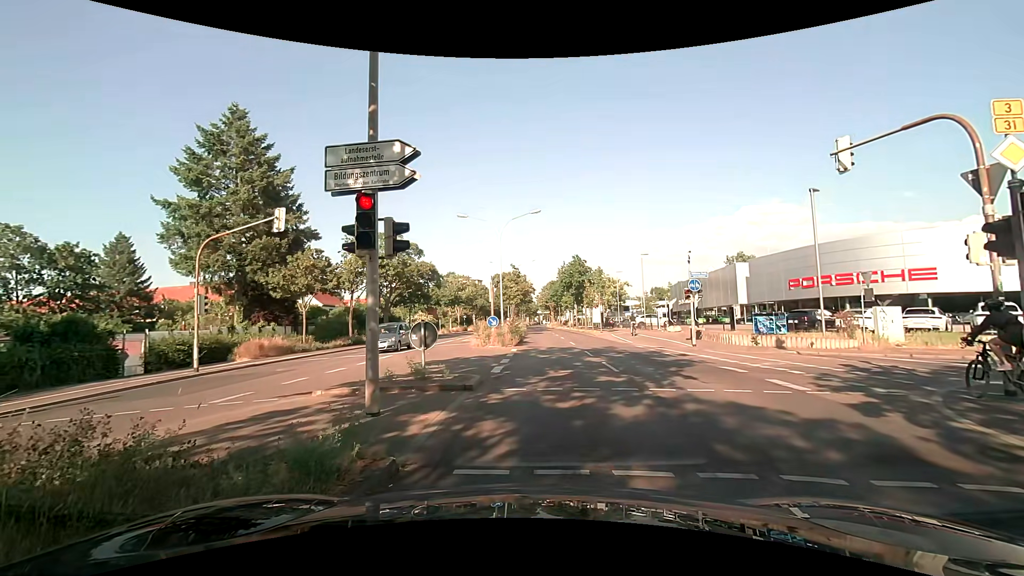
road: primary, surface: asphalt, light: Day
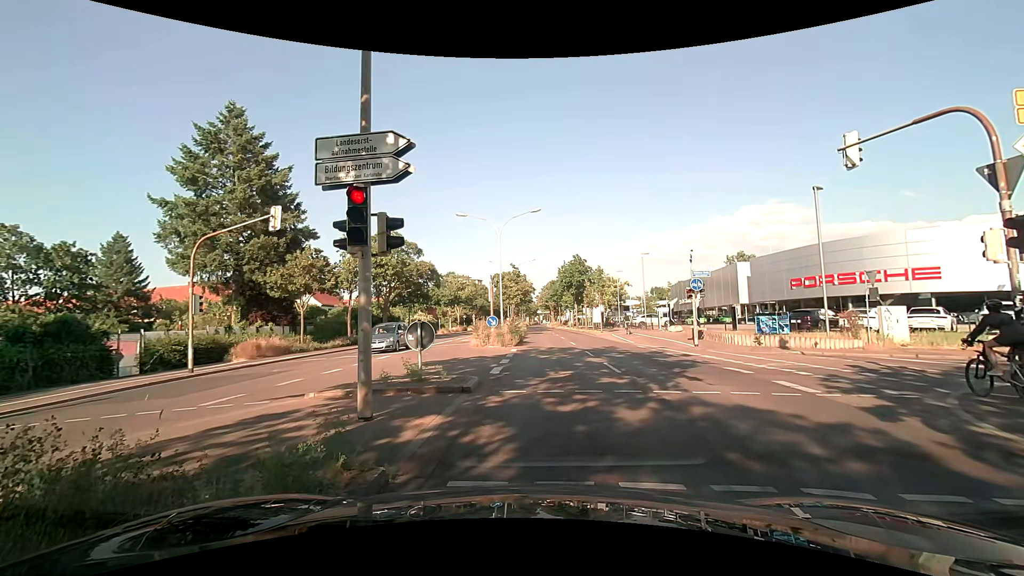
(0.0, +0.3) m; 0°
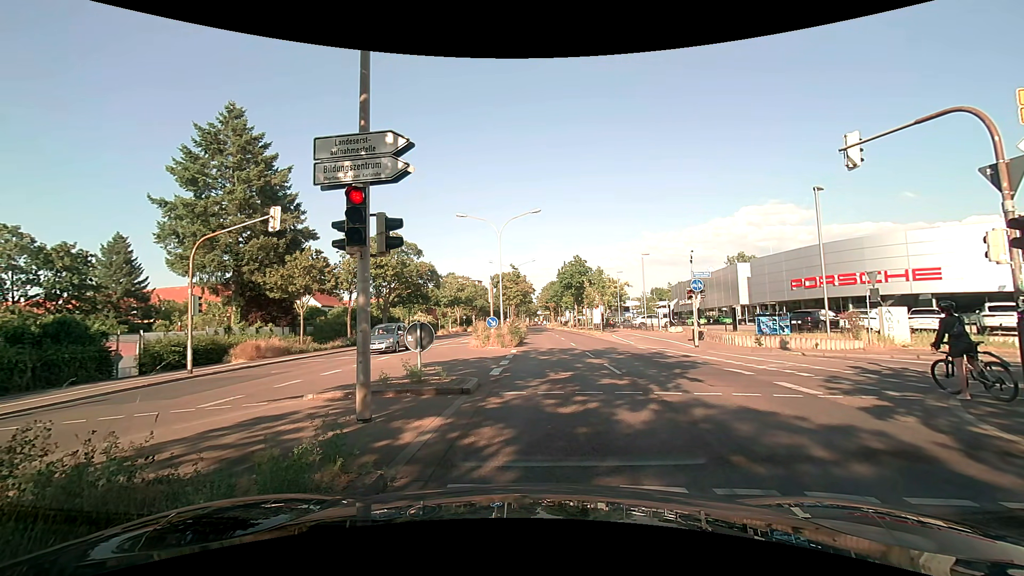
(0.0, +0.2) m; 0°
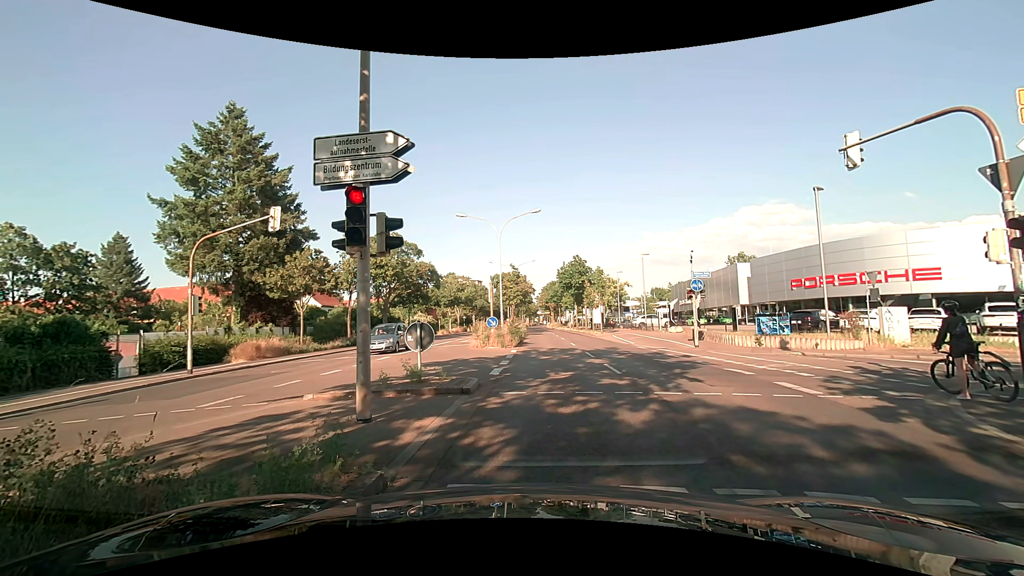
(0.0, 0.0) m; 0°
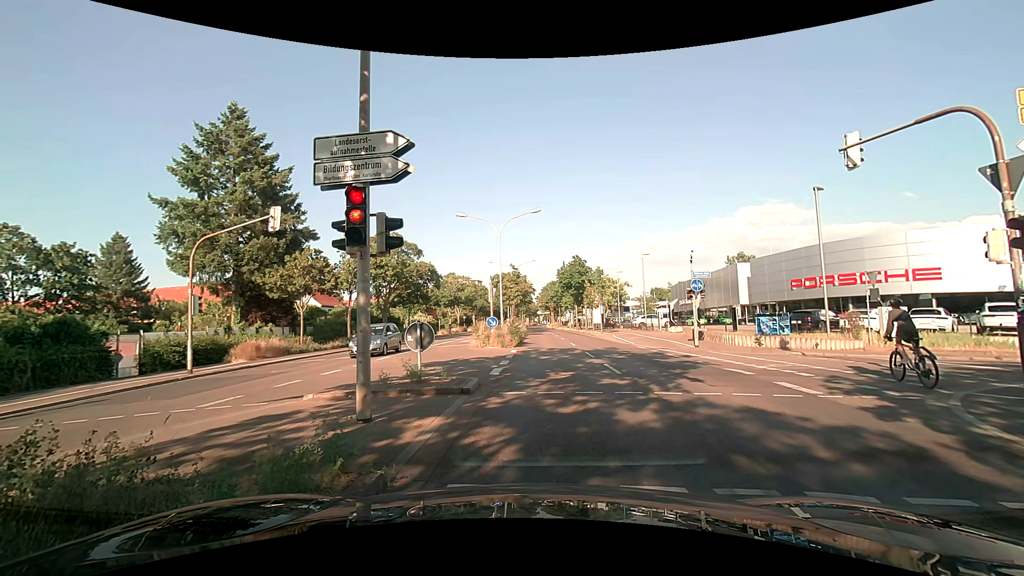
(0.0, 0.0) m; 0°
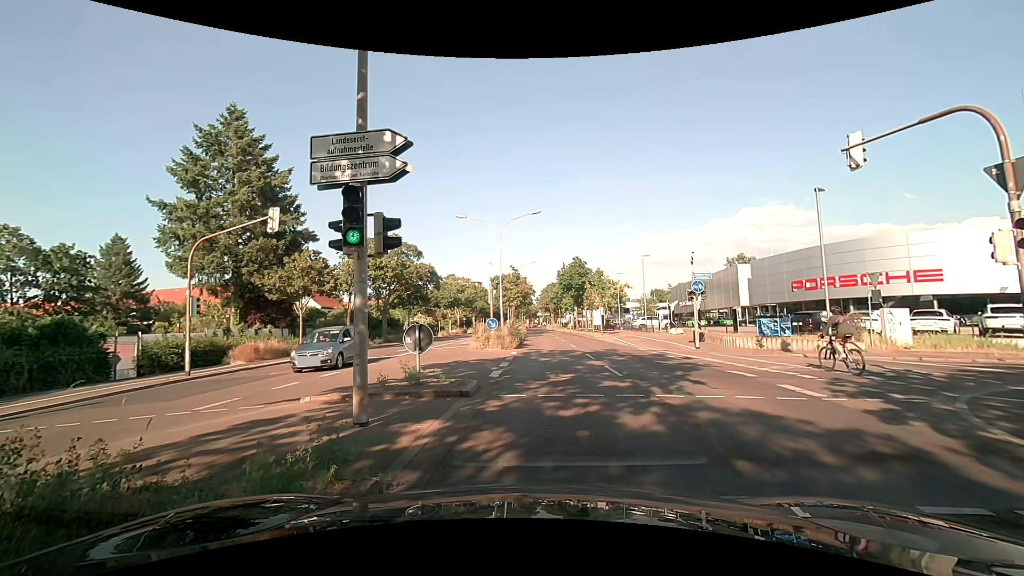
(0.0, +0.1) m; 0°
